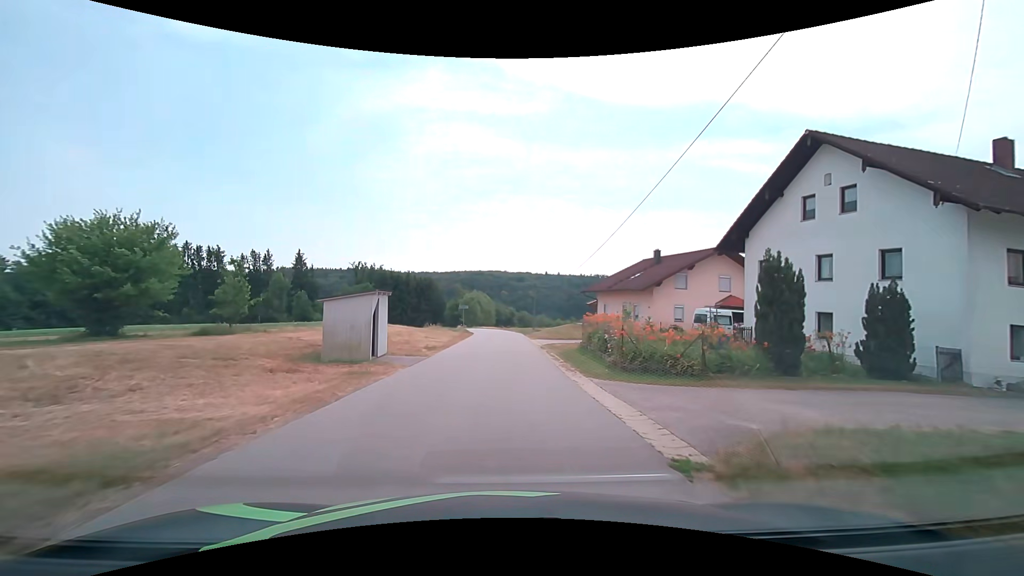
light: Day
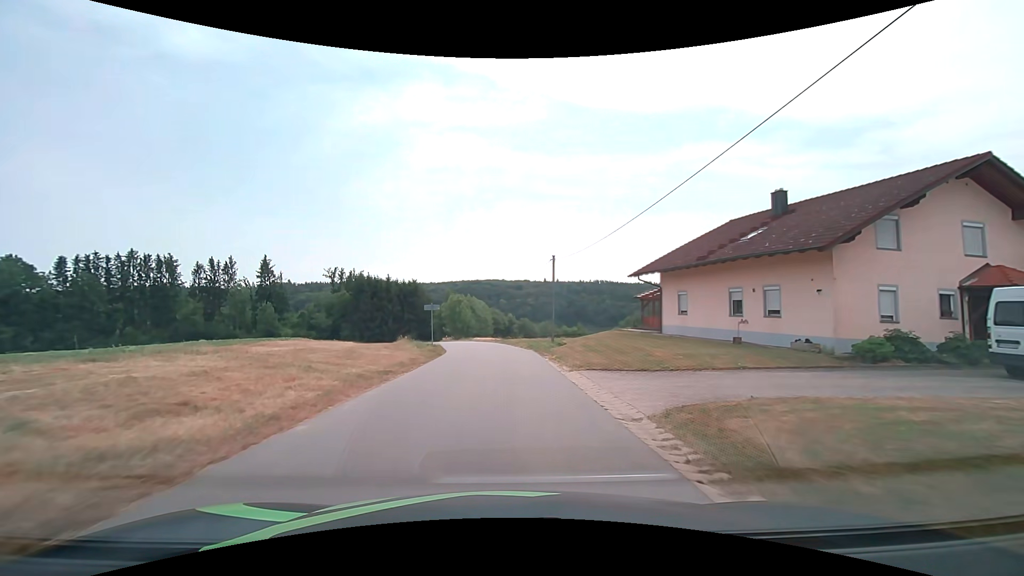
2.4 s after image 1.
(+0.3, +22.9) m; +1°
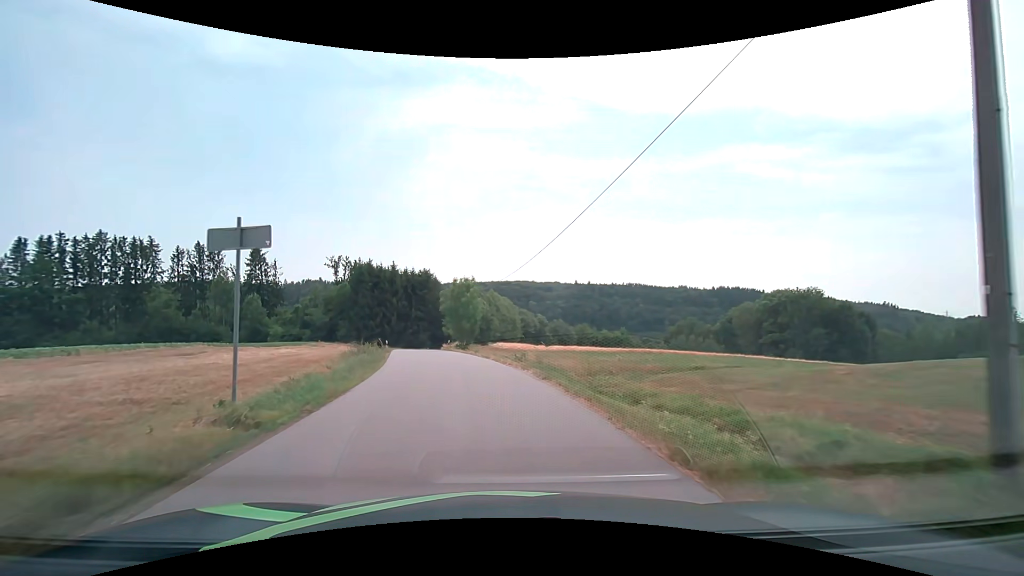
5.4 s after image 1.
(-0.4, +26.2) m; -3°
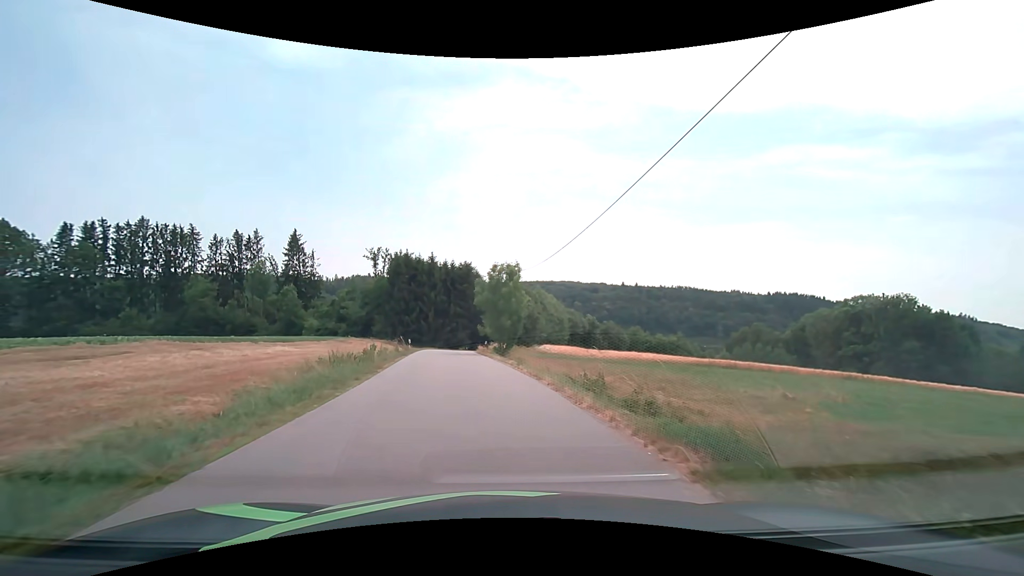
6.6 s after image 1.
(-0.4, +9.9) m; -5°
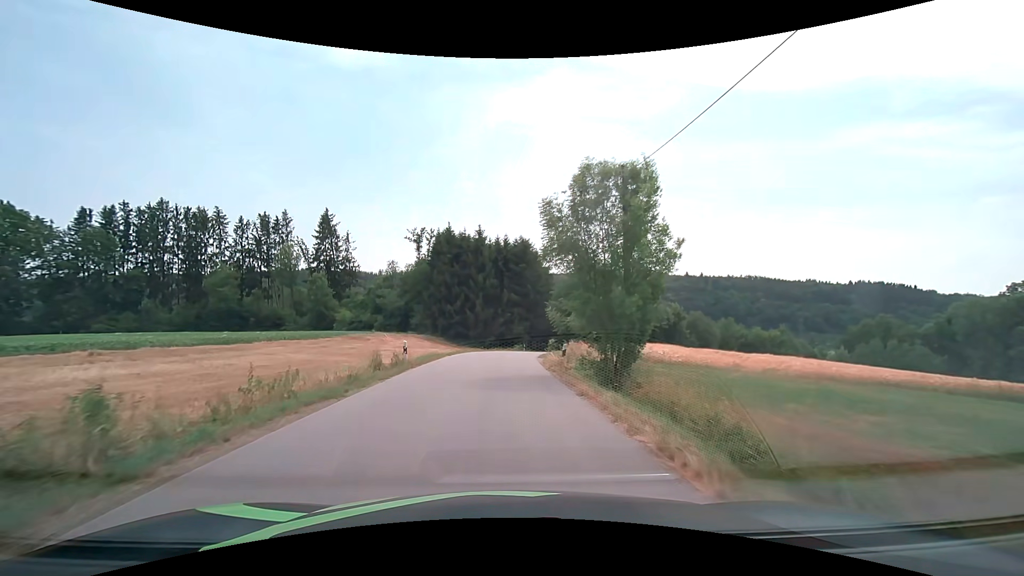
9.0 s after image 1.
(-1.4, +20.9) m; -6°
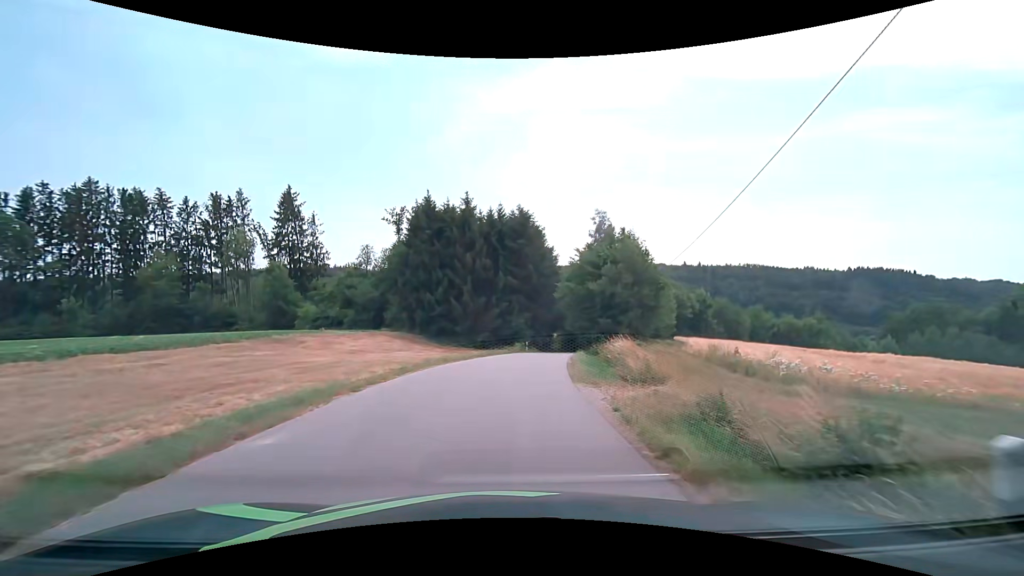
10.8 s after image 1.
(-0.1, +16.3) m; 0°
(0, +10) (+1, +20) (+2, +30) (+4, +40) (+5, +50) (+7, +59) (+9, +69) (+10, +79) (+12, +89) (+13, +99) m
